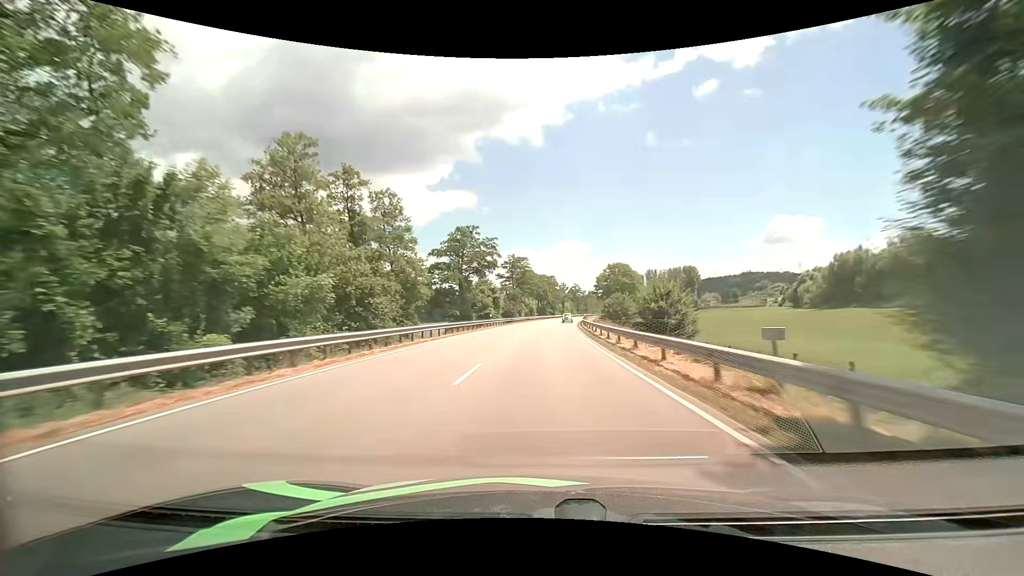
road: primary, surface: asphalt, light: Day
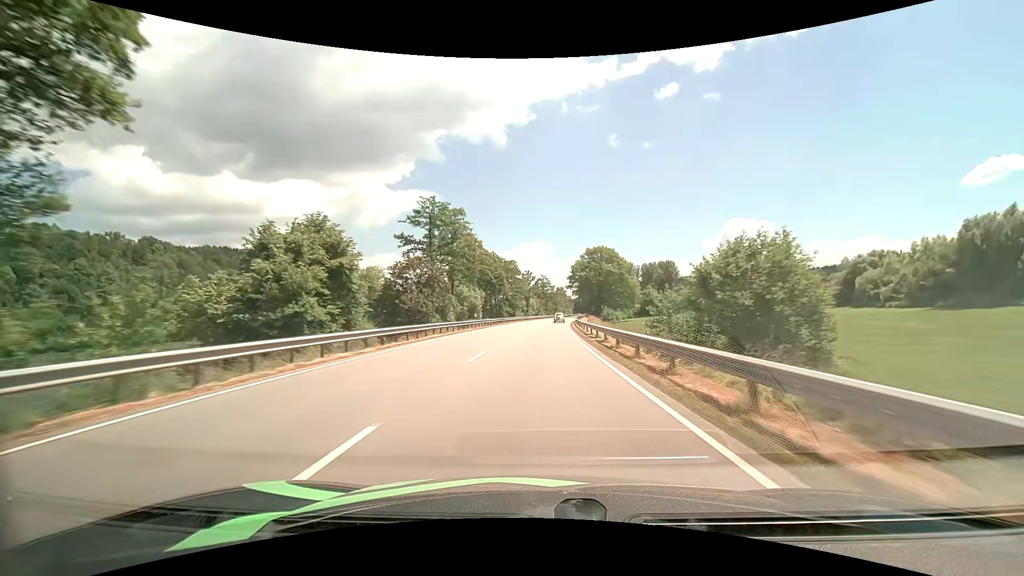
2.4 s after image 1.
(+1.9, +55.1) m; +4°
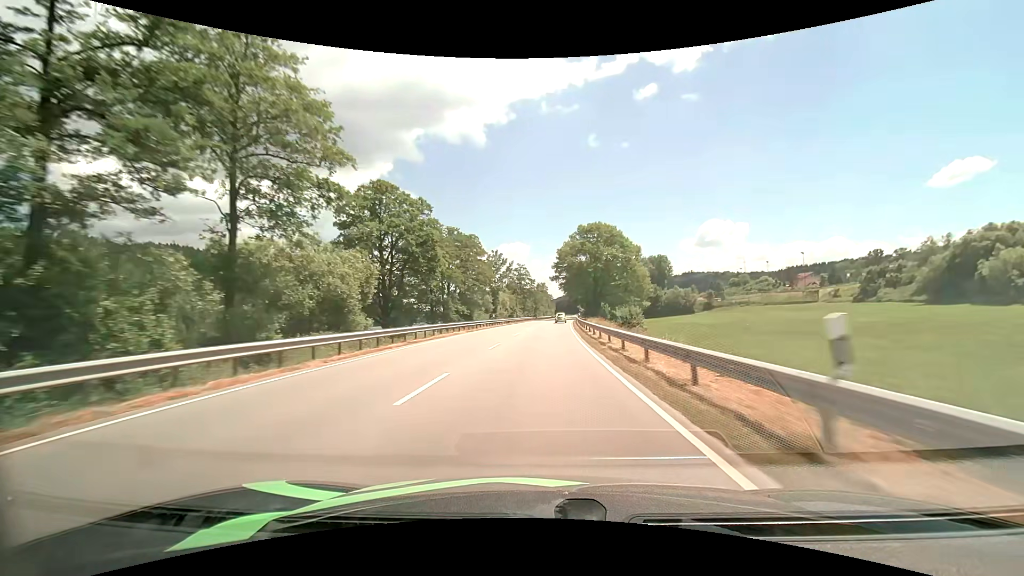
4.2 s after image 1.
(+1.0, +42.3) m; +2°
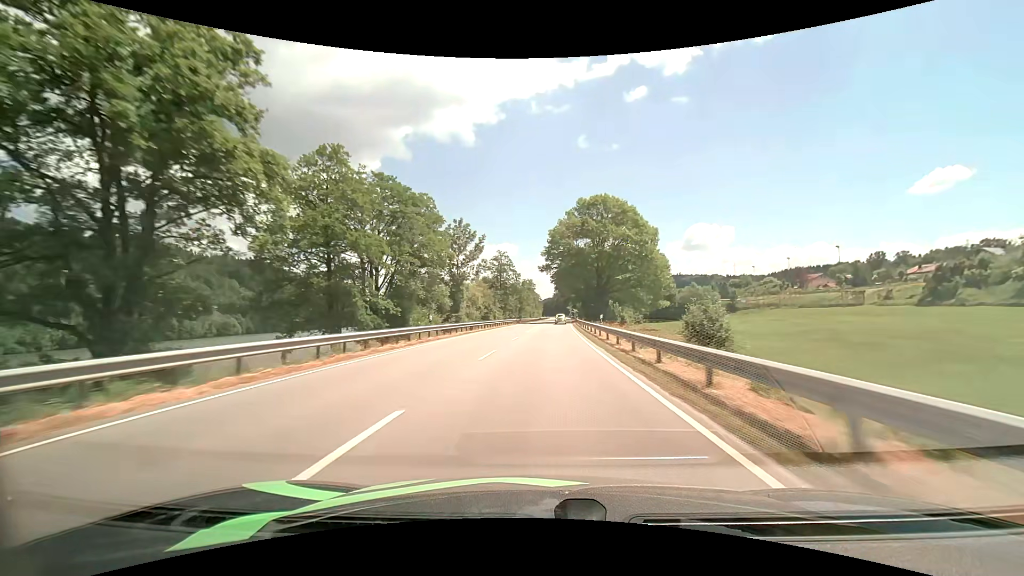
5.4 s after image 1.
(+0.3, +28.3) m; +1°
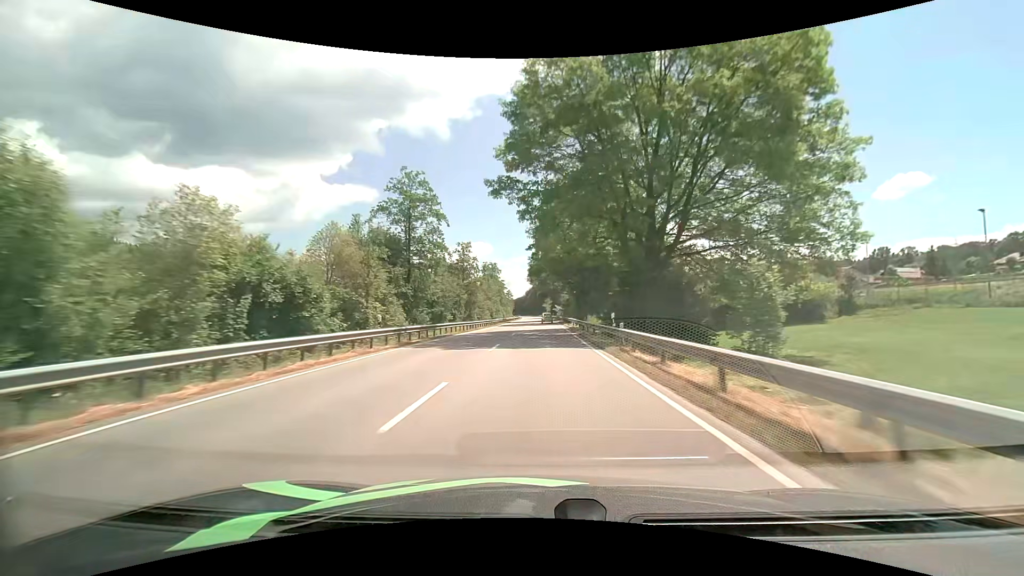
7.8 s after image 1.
(+1.7, +56.6) m; +3°
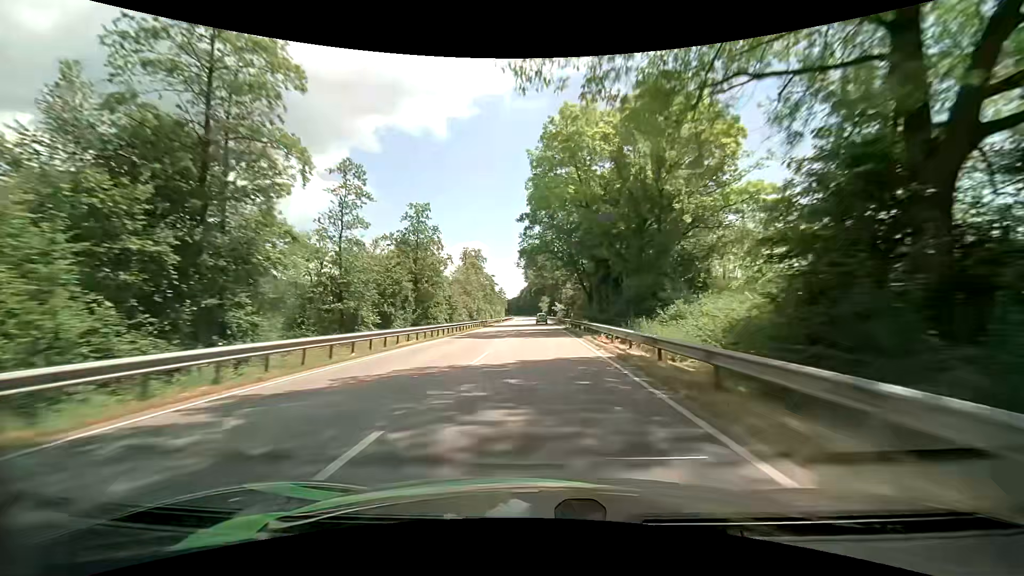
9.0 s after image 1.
(+0.1, +27.9) m; +1°
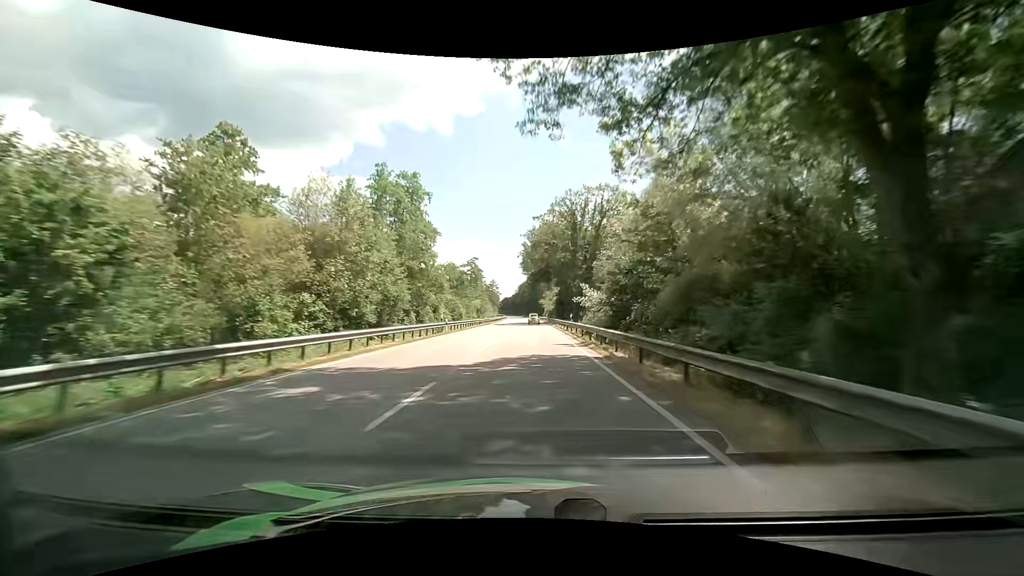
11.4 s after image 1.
(-0.2, +55.5) m; 0°
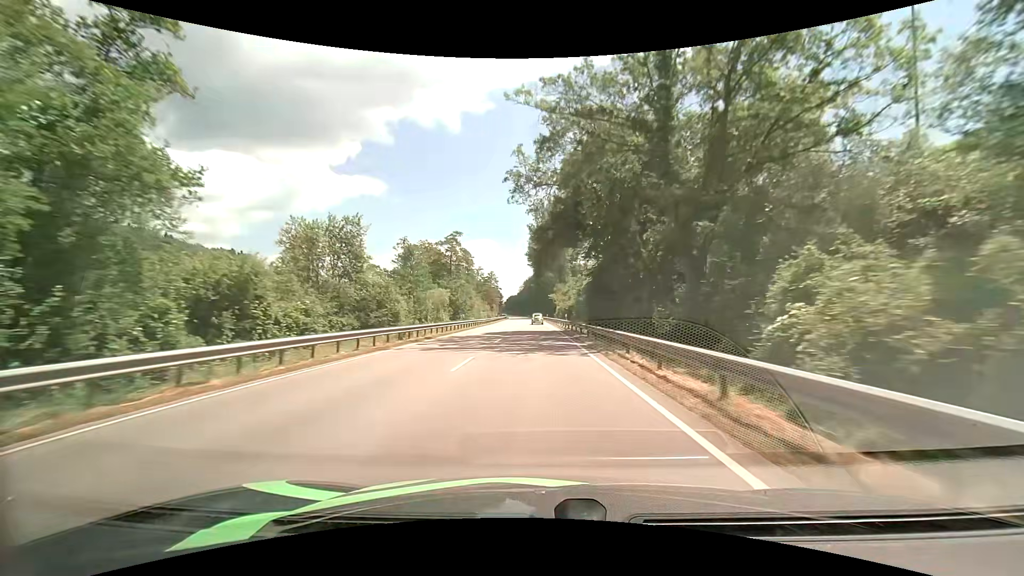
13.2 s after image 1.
(-0.2, +41.9) m; -1°
(0, +10) (0, +20) (0, +30) (0, +40) (0, +50) (0, +60) (-1, +70) (-1, +80) (-1, +90) (-1, +100) m
